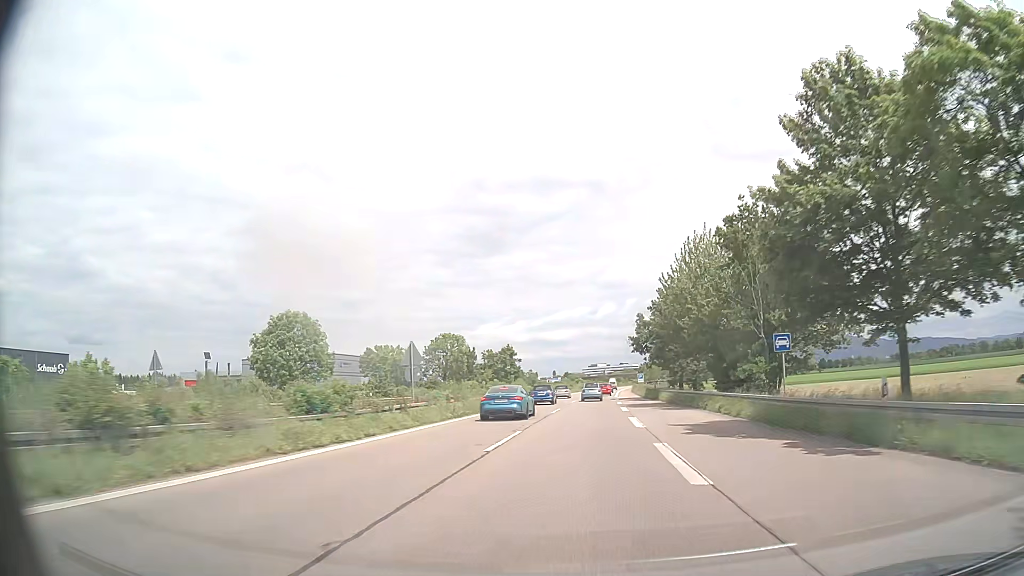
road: trunk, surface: asphalt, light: Day
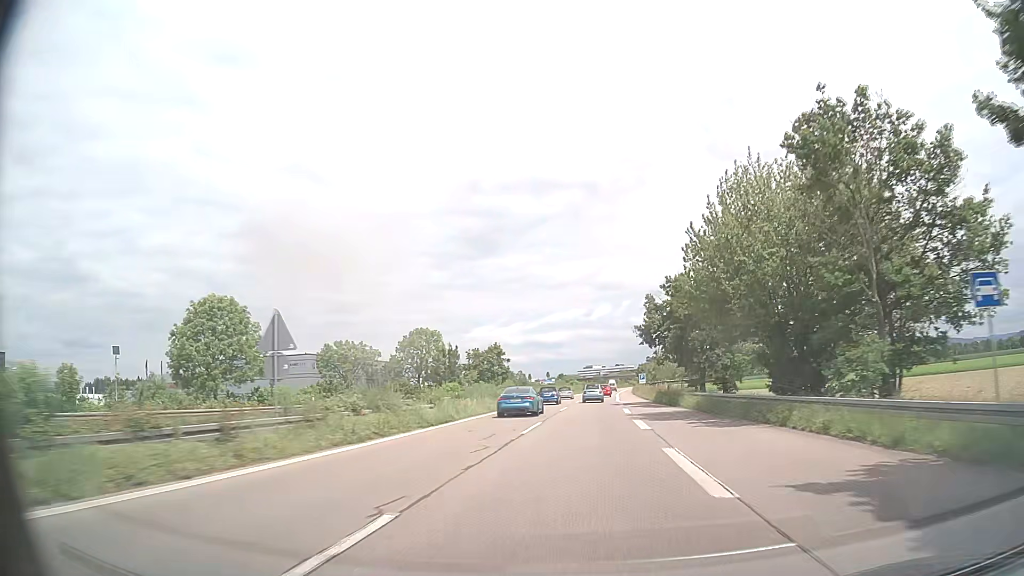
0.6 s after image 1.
(0.0, +13.1) m; 0°
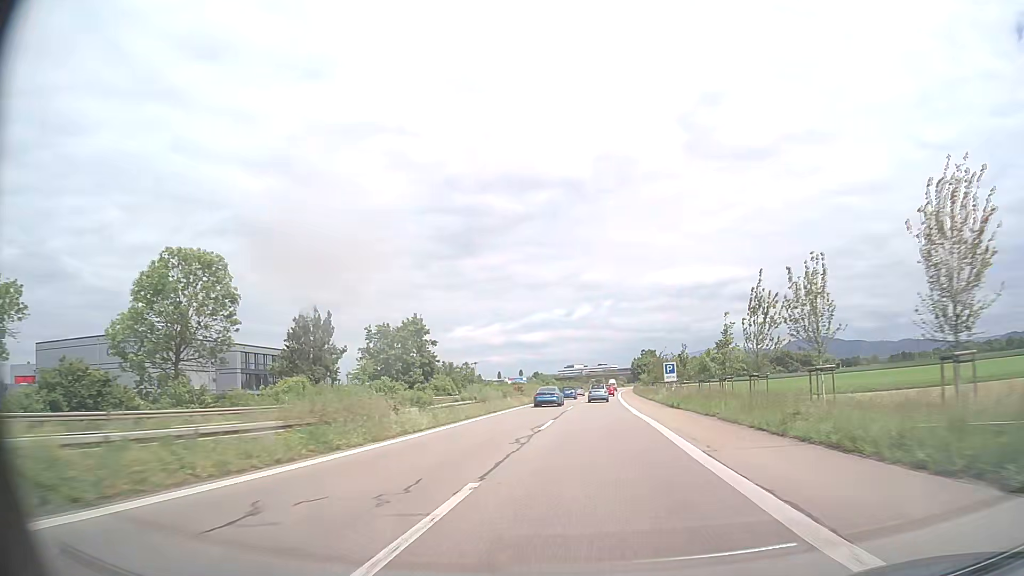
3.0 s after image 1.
(+0.9, +52.6) m; +2°
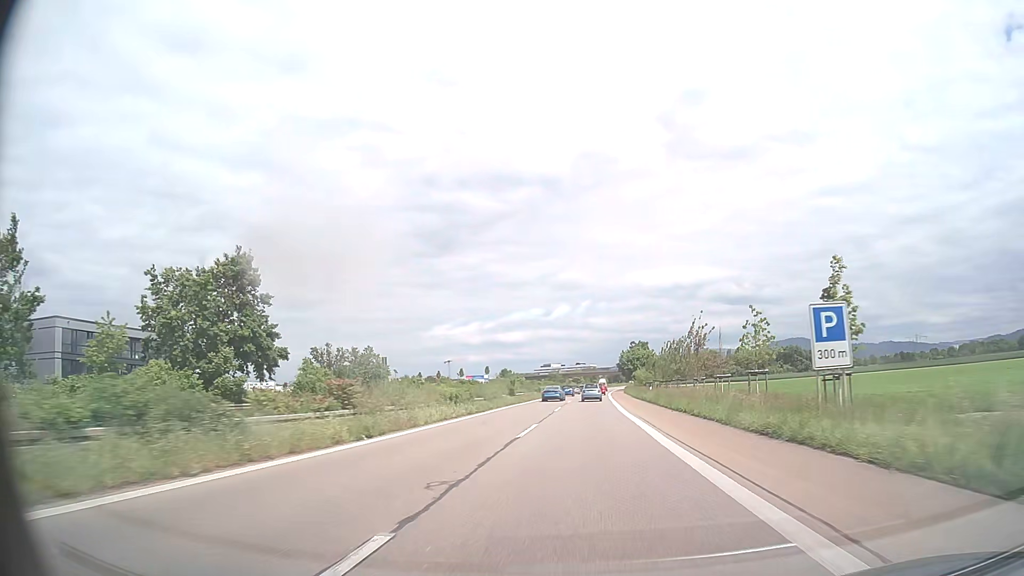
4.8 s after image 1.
(+0.7, +39.9) m; +2°
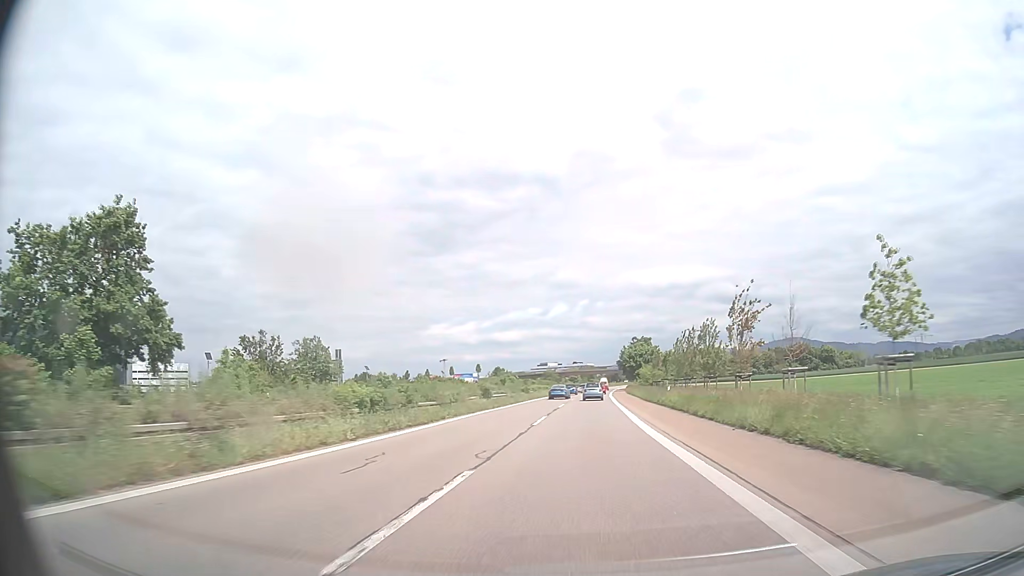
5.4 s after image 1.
(0.0, +13.4) m; 0°
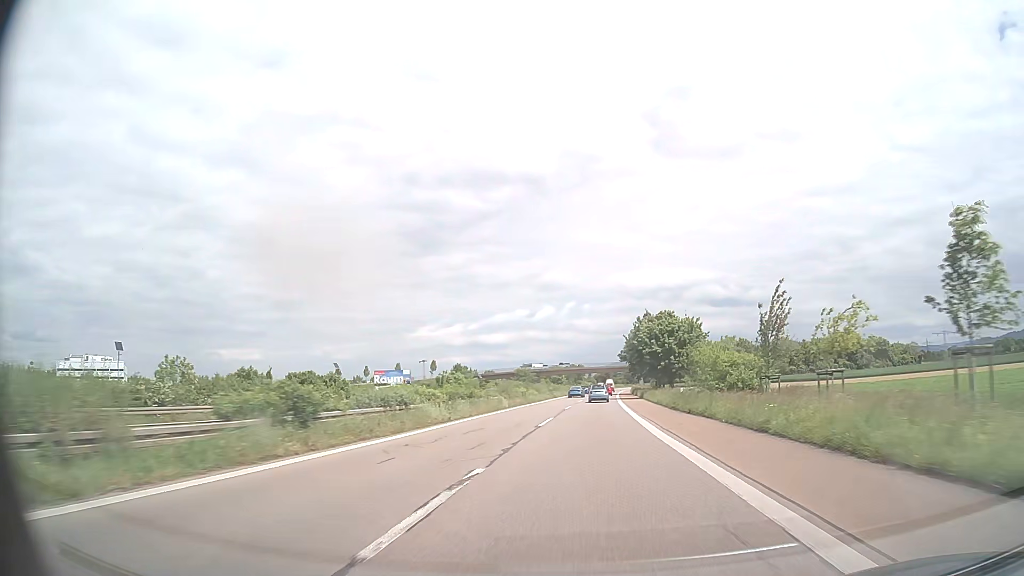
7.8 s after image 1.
(+0.6, +54.1) m; +1°
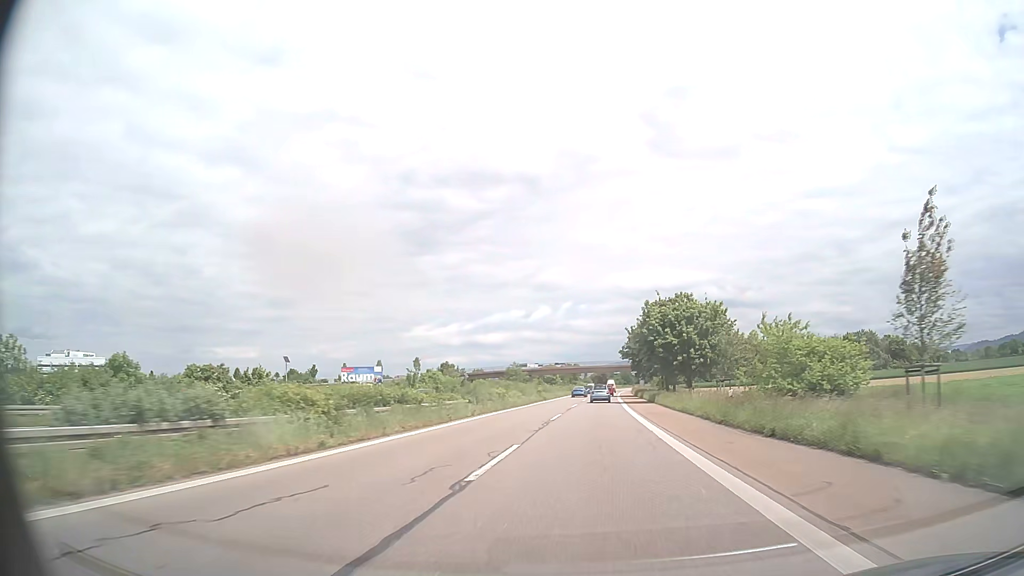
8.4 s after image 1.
(0.0, +13.6) m; 0°
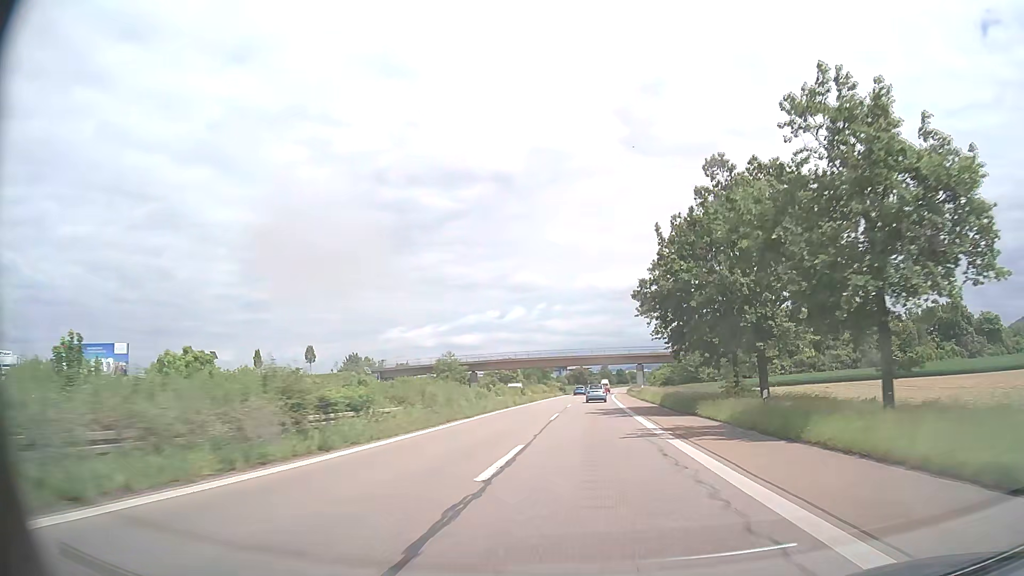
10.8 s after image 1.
(+1.1, +54.8) m; +2°
(0, +10) (0, +20) (0, +30) (0, +40) (+1, +50) (+1, +60) (+1, +70) (+1, +80) (+2, +90) (+2, +100) m
